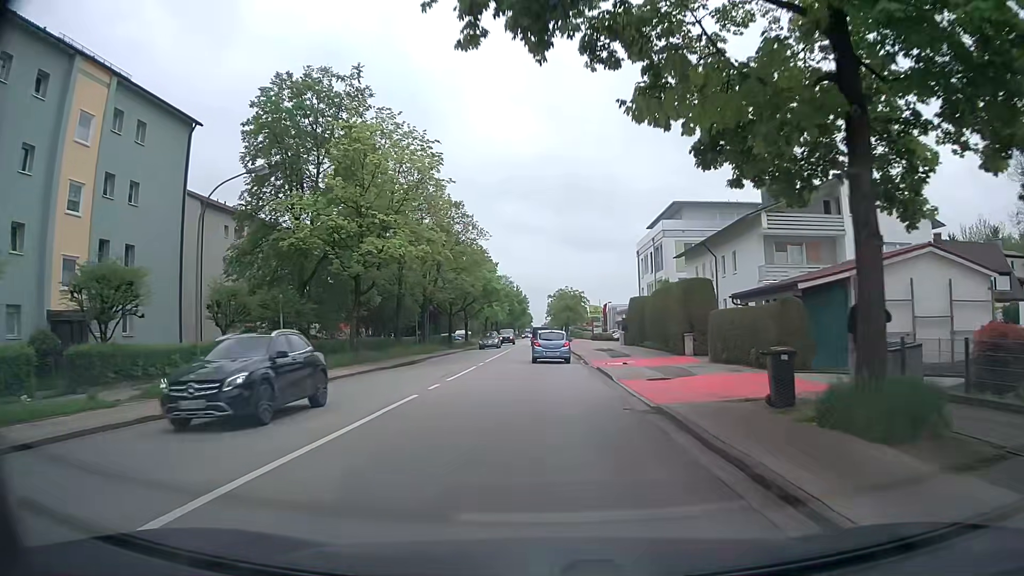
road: secondary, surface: asphalt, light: Day
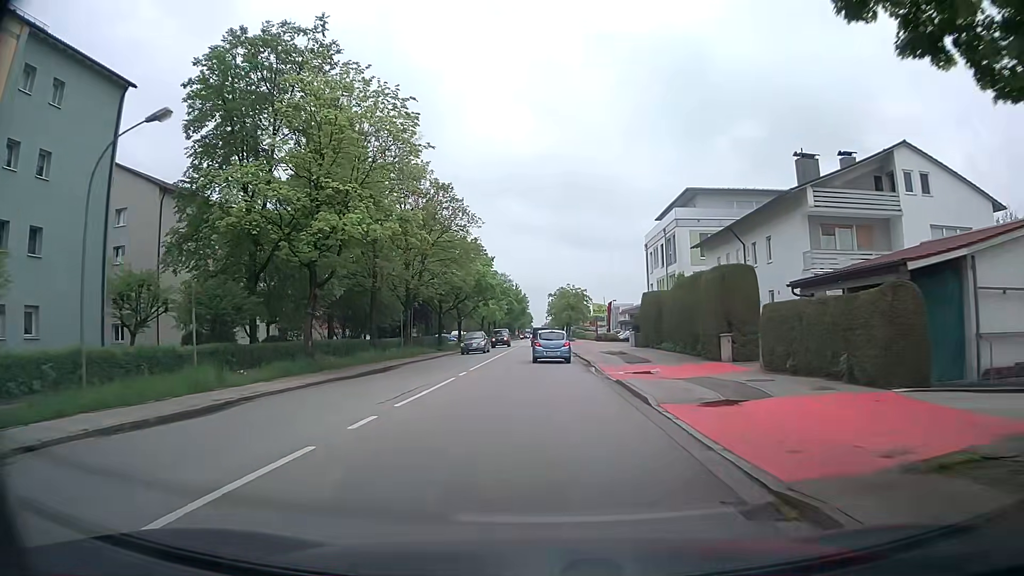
(0.0, +6.7) m; 0°
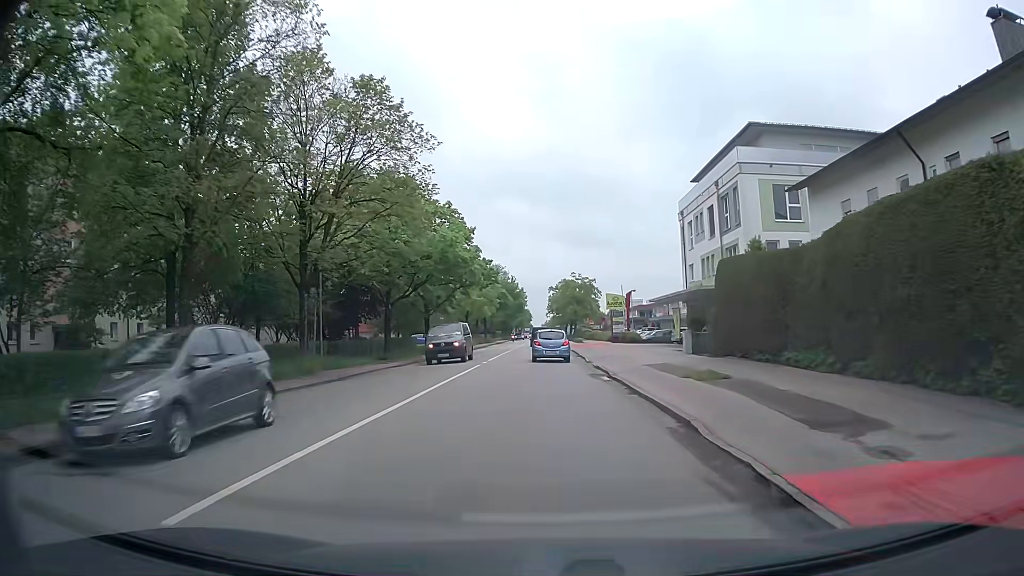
(0.0, +20.4) m; 0°
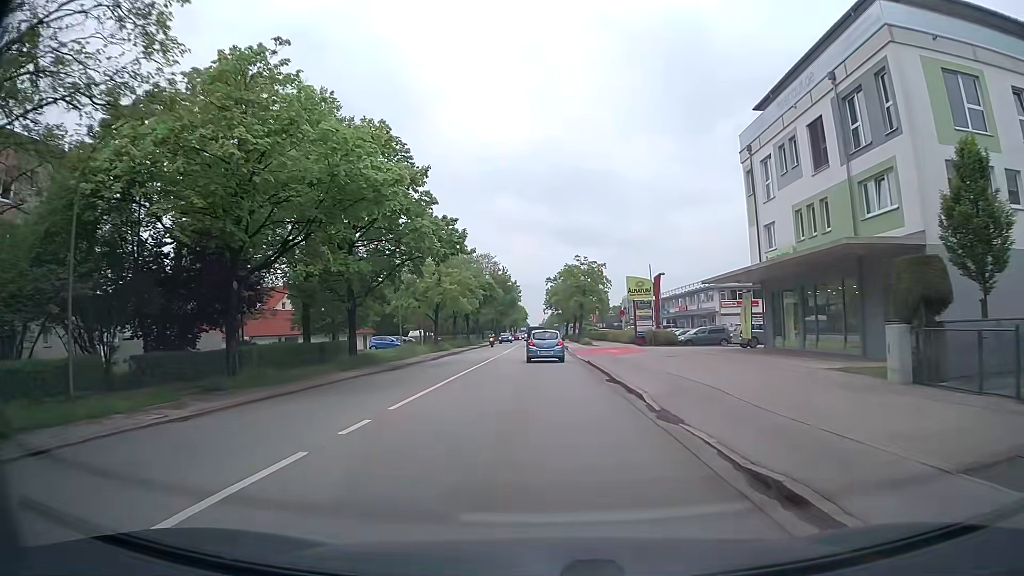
(0.0, +20.4) m; 0°
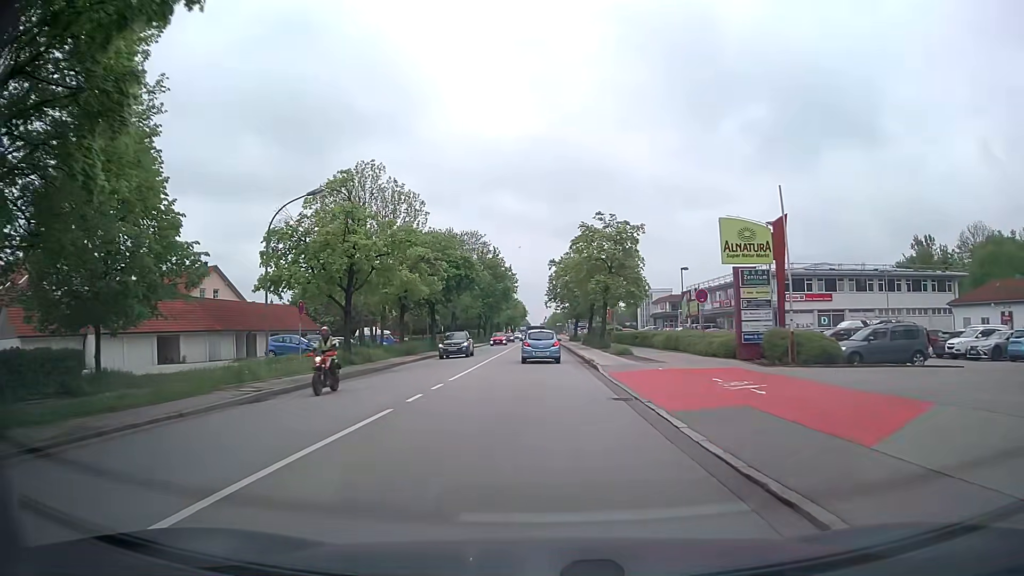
(0.0, +27.4) m; 0°
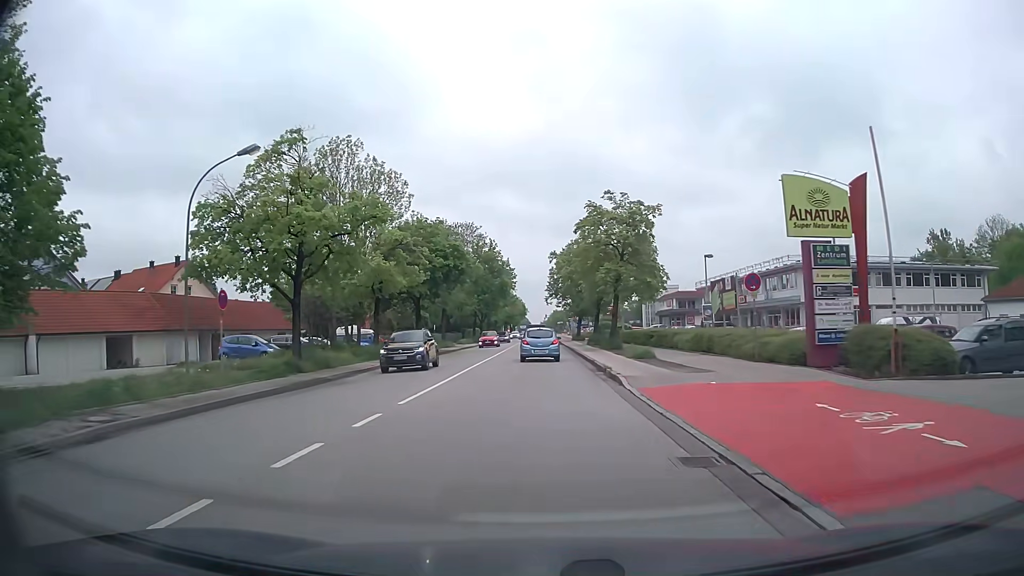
(0.0, +6.9) m; -1°
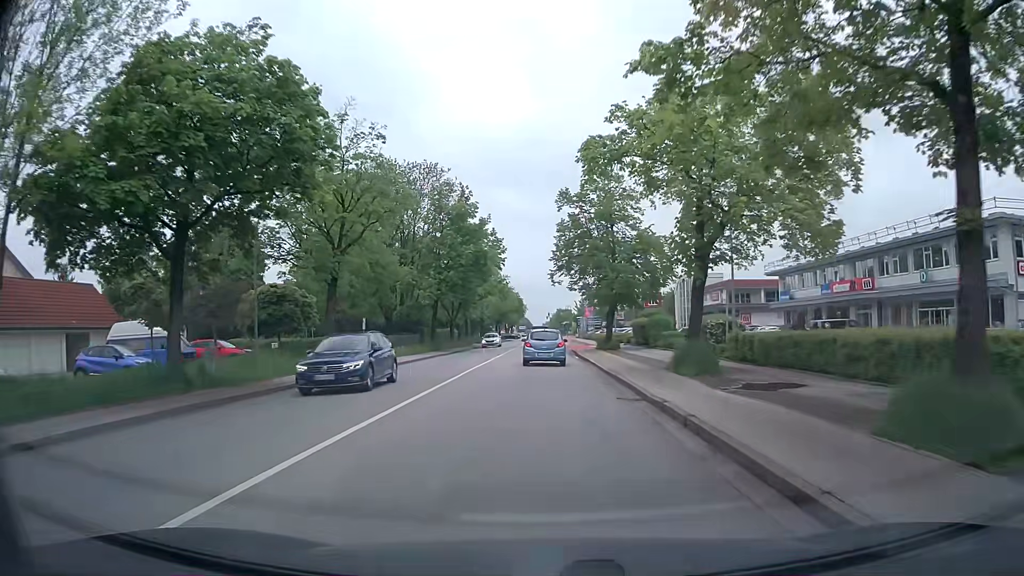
(+0.4, +34.4) m; +1°
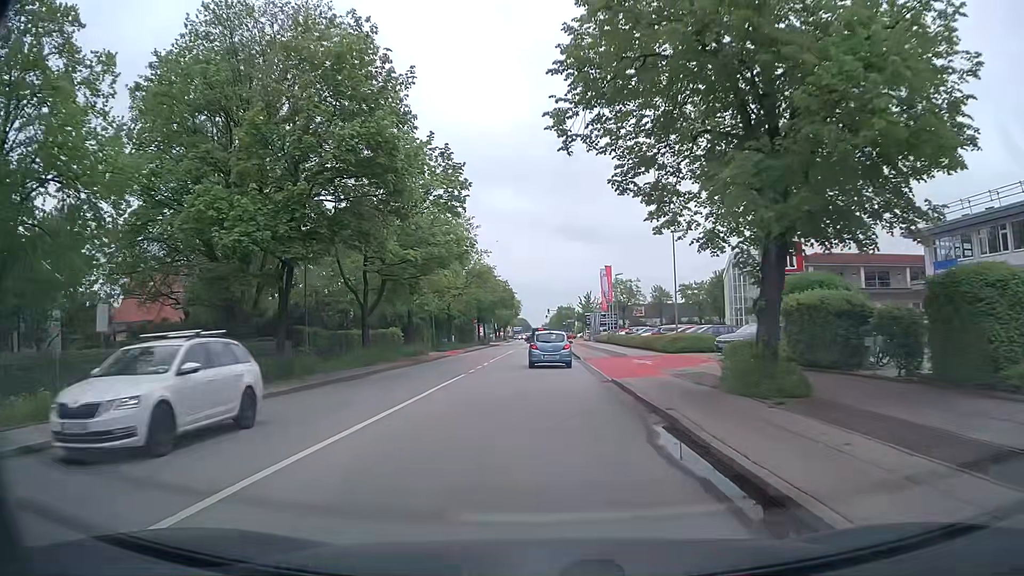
(0.0, +31.9) m; 0°
(0, +10) (0, +20) (0, +30) (0, +40) (-1, +50) (-1, +60) (-1, +70) (0, +80) (0, +90) (0, +100) m
